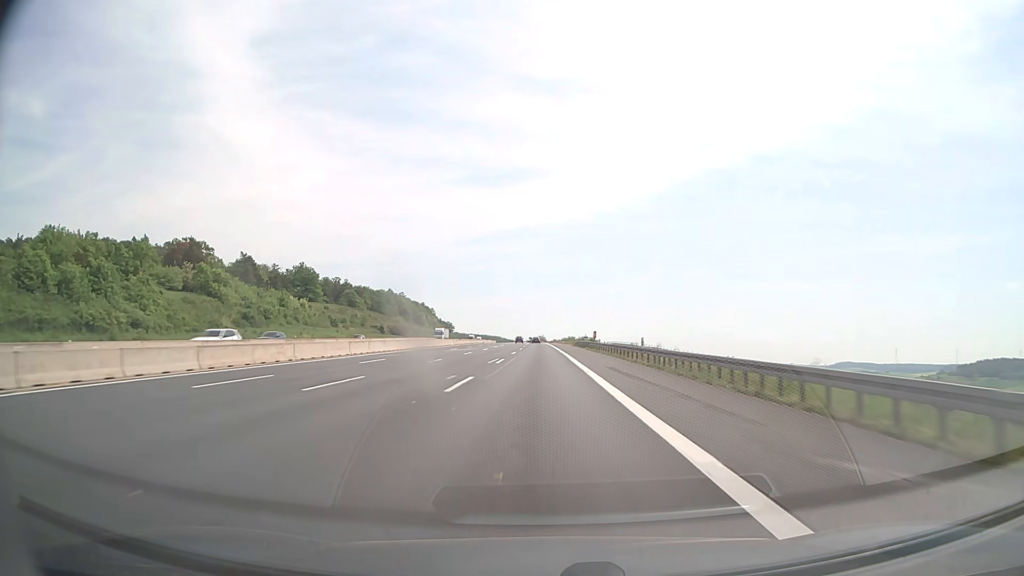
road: motorway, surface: asphalt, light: Day
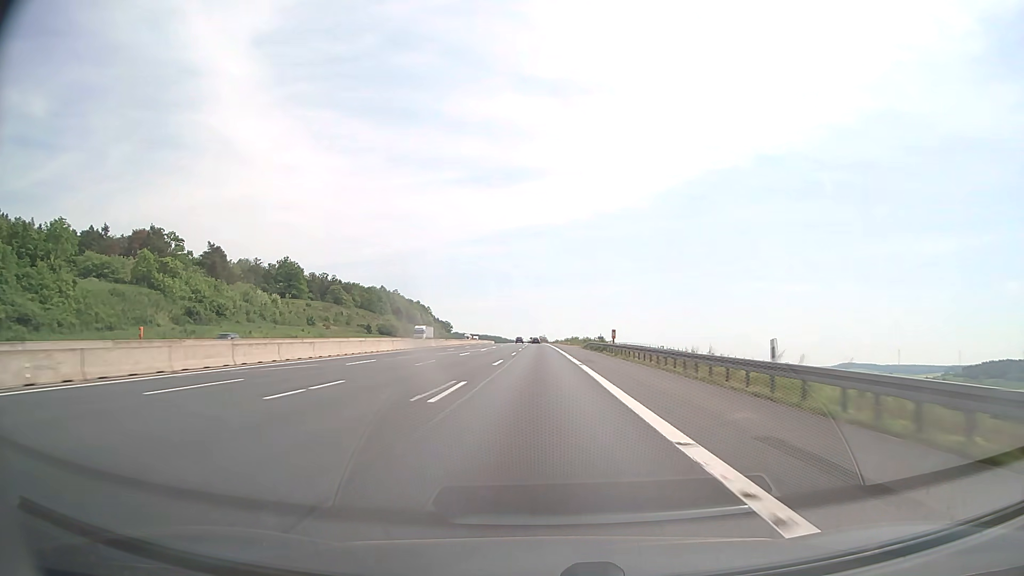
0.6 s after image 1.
(0.0, +20.6) m; 0°
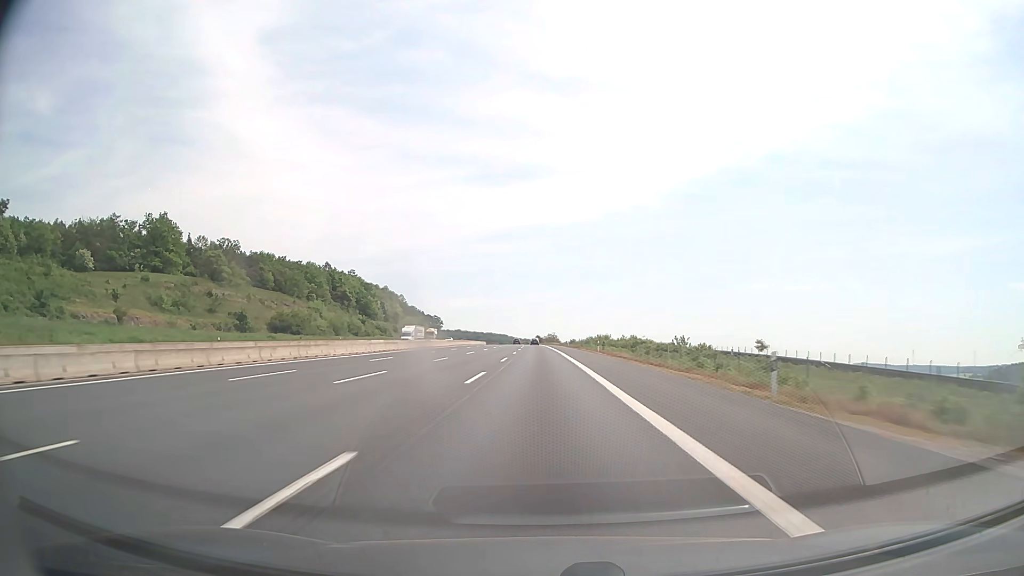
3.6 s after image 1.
(-0.5, +103.0) m; -1°
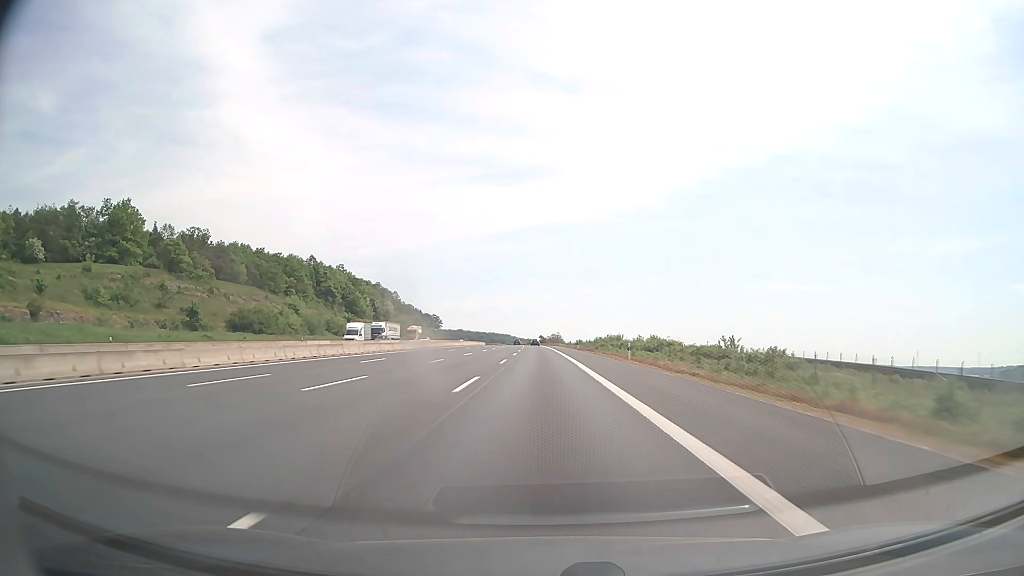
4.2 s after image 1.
(-0.1, +20.6) m; 0°
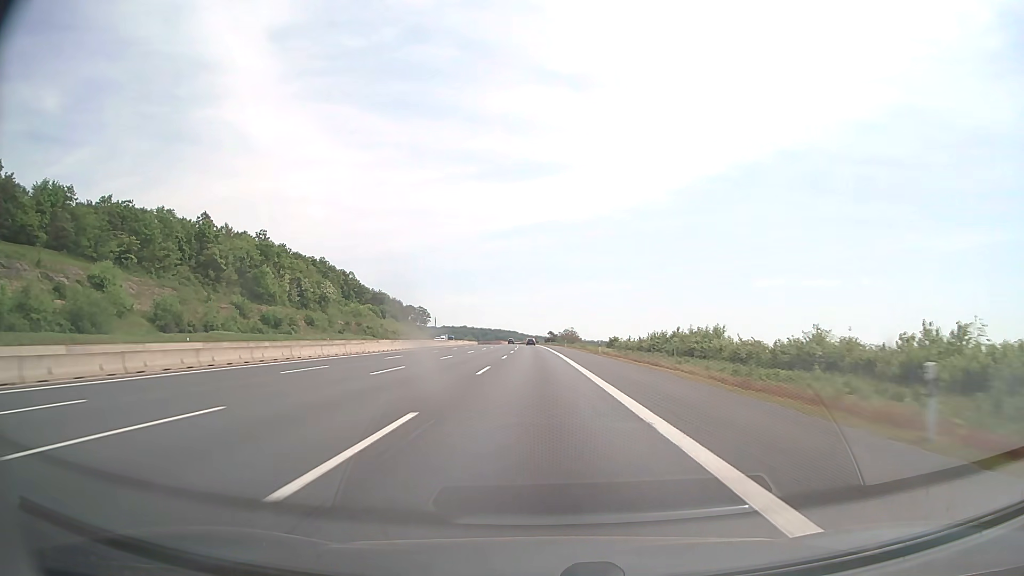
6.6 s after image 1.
(-0.4, +82.7) m; -1°
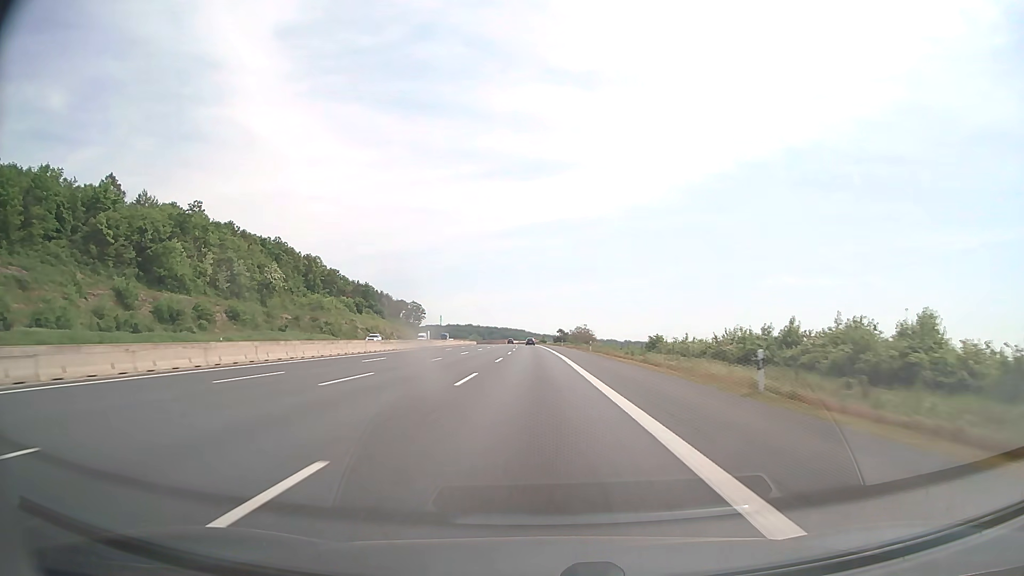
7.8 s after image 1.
(-0.2, +41.4) m; -1°
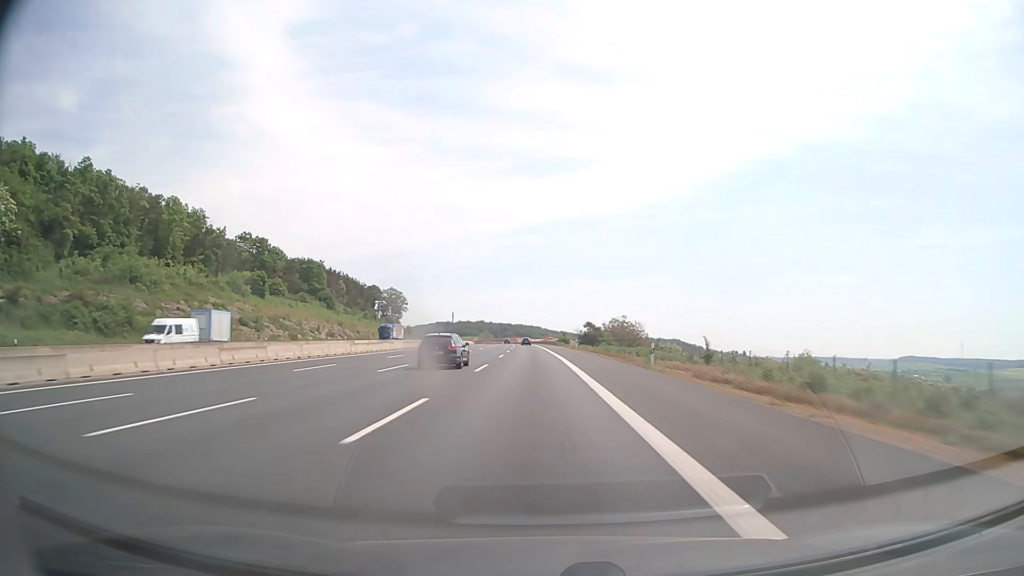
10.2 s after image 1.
(-1.0, +82.7) m; -1°
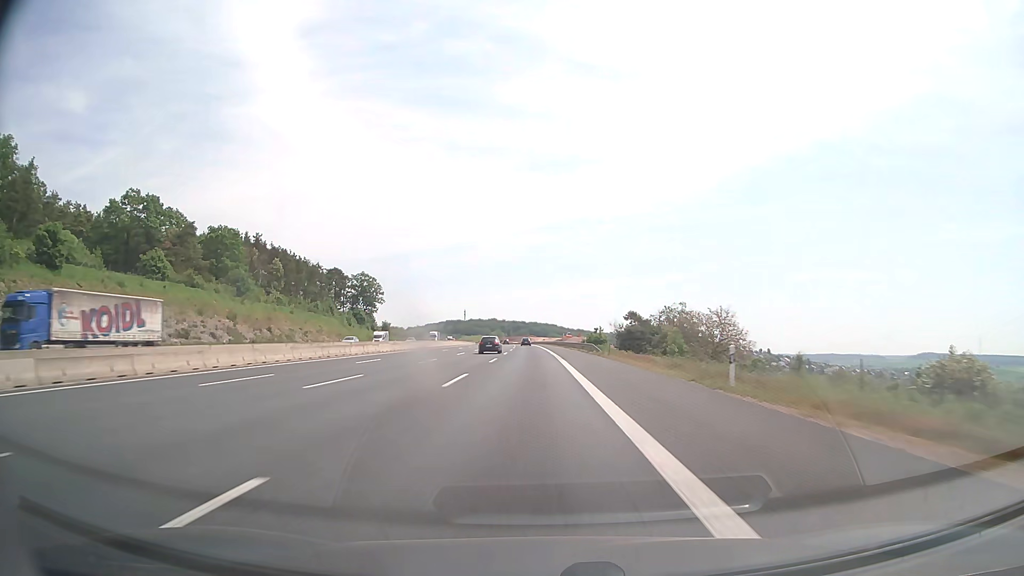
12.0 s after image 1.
(-0.6, +62.0) m; -1°
(0, +10) (0, +20) (0, +30) (0, +40) (-1, +50) (-1, +60) (-1, +70) (-1, +80) (-2, +90) (-2, +100) m
